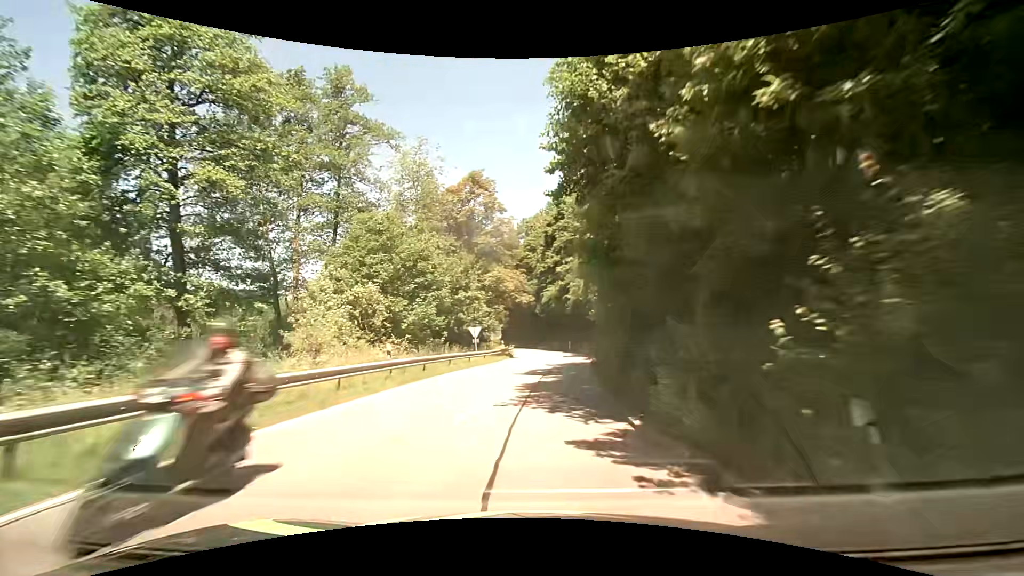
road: tertiary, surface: asphalt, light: Day
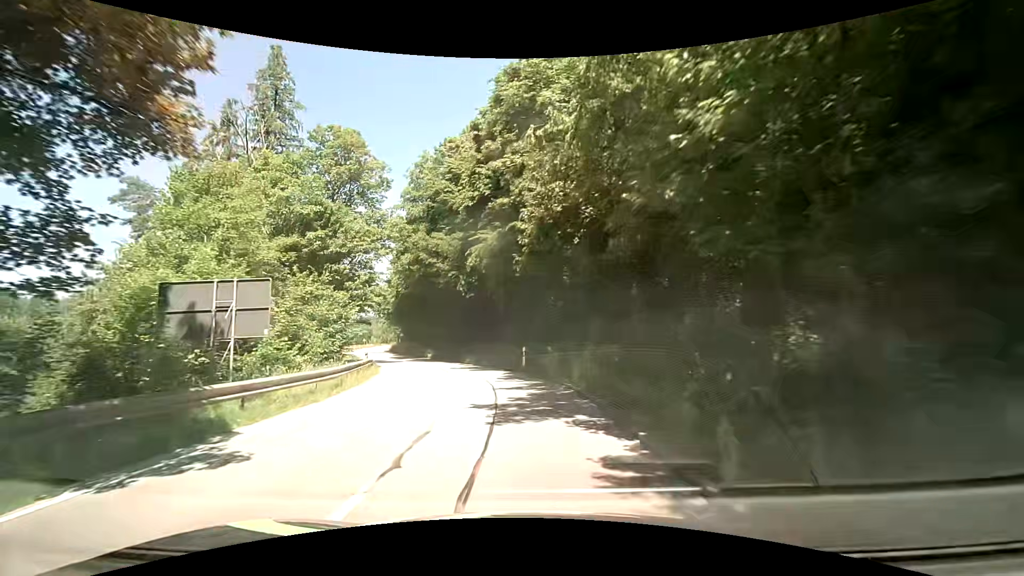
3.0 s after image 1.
(+2.4, +35.1) m; +6°
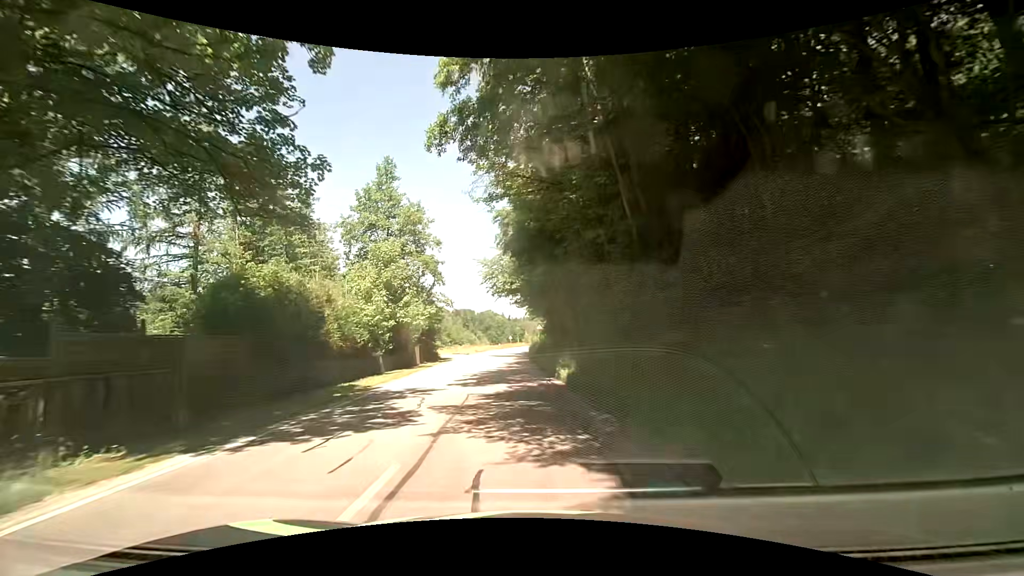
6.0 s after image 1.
(-5.4, +34.6) m; -20°
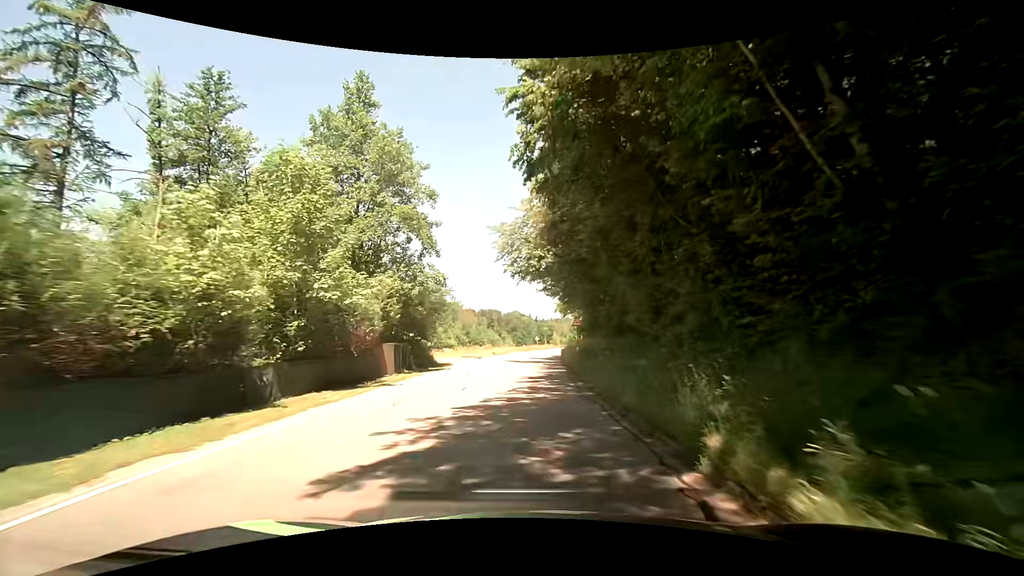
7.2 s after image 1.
(-0.2, +14.3) m; -3°
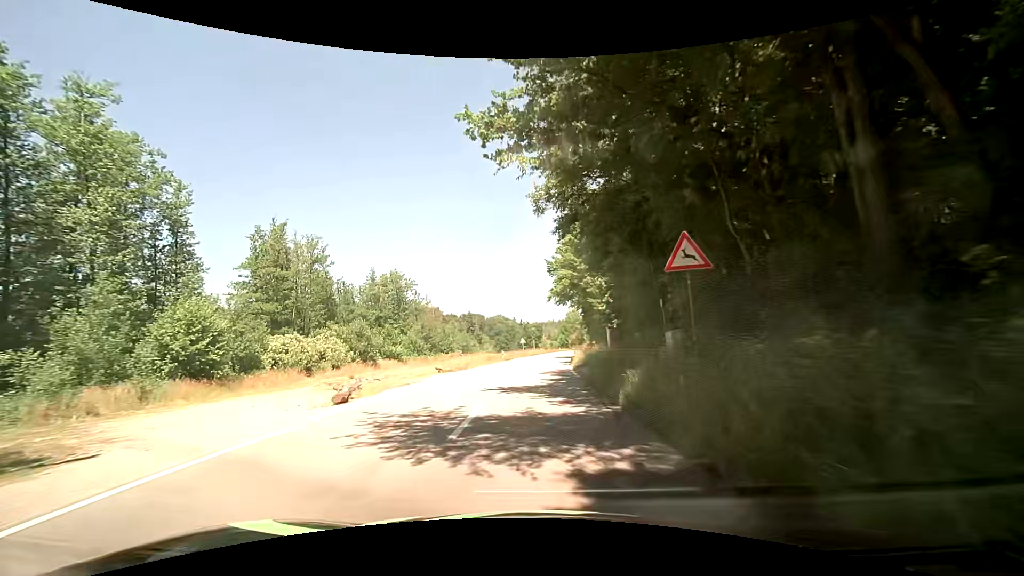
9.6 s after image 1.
(+0.2, +28.8) m; +1°
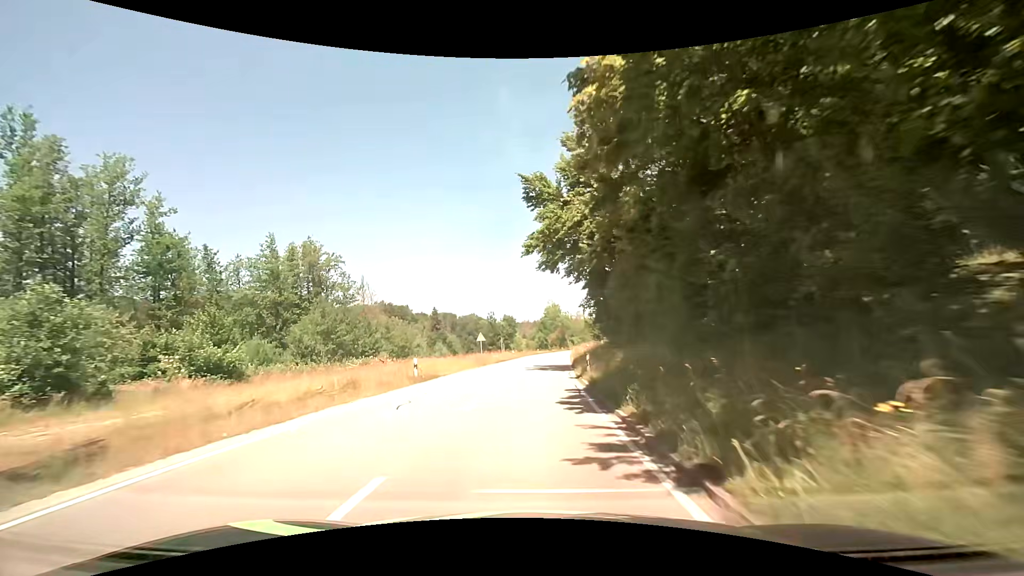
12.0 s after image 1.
(+1.0, +30.0) m; +4°
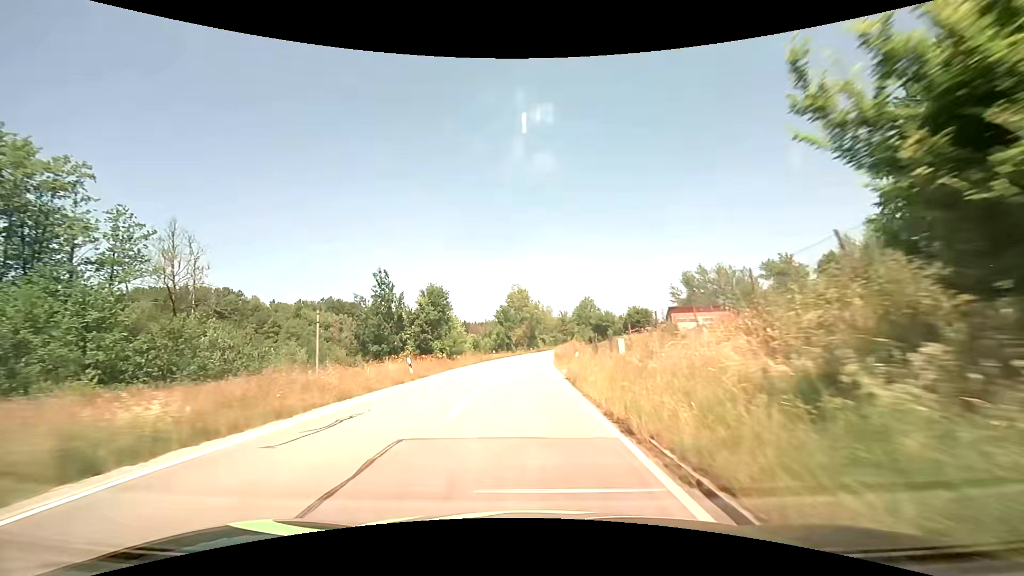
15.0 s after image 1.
(+1.0, +40.3) m; +4°
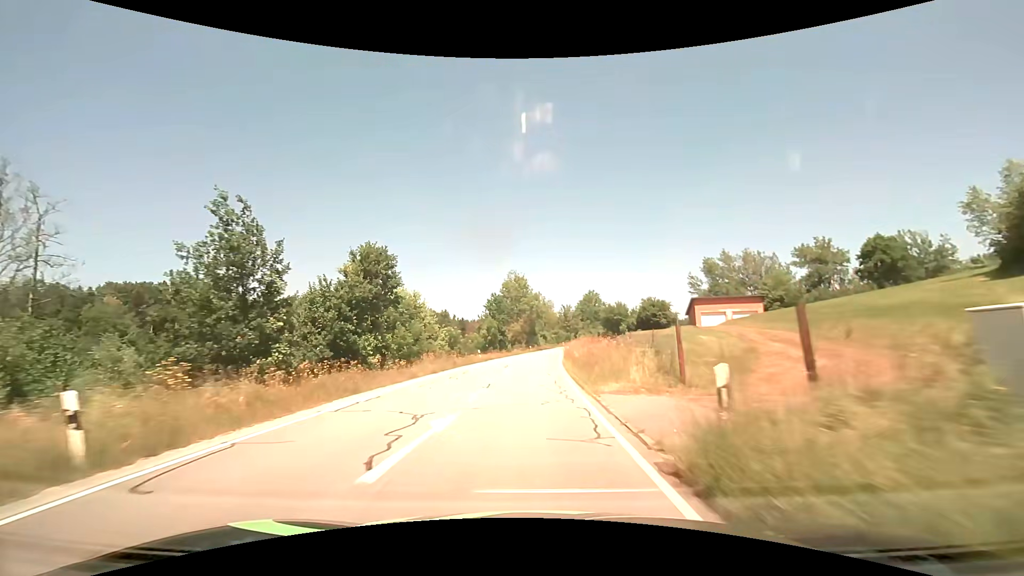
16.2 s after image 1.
(-0.1, +16.8) m; 0°
